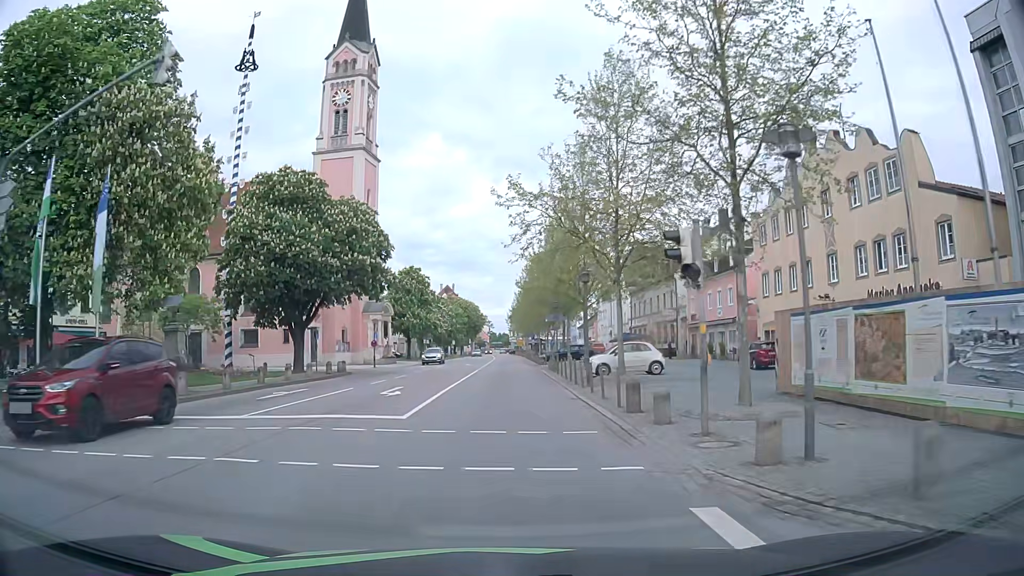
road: primary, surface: asphalt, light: Day
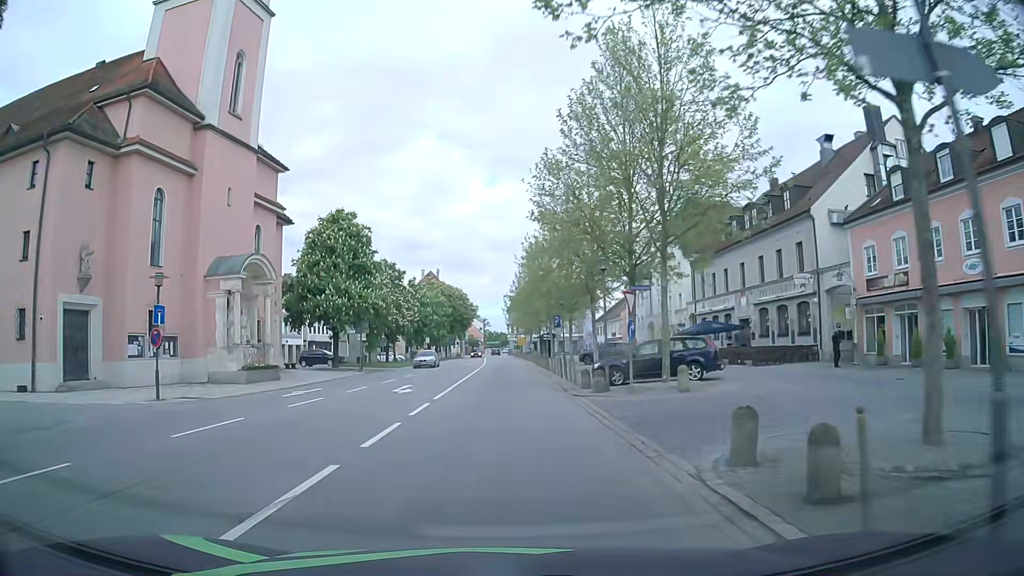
(+0.4, +34.6) m; +1°
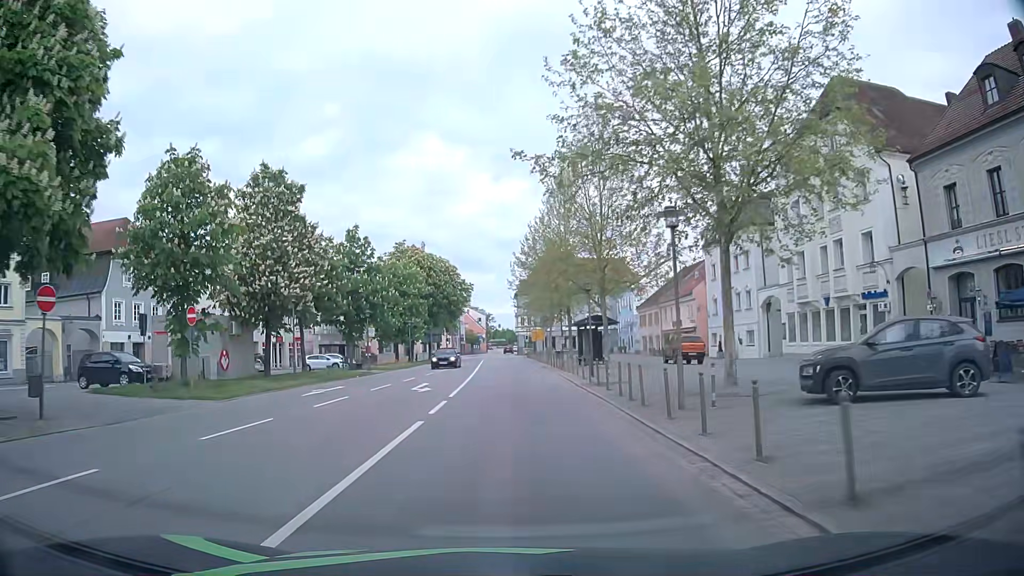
(-0.4, +36.5) m; -1°
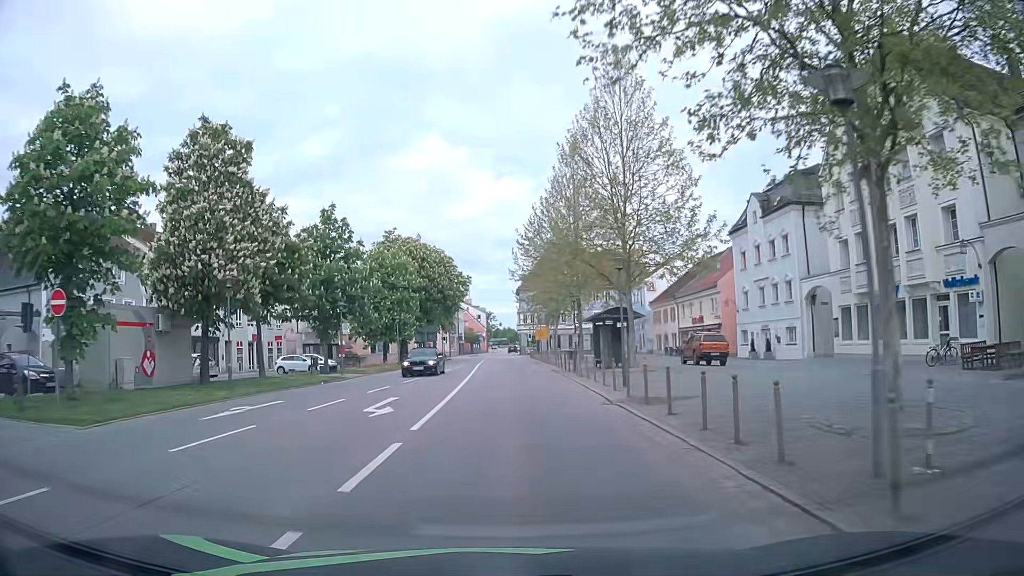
(0.0, +7.4) m; 0°
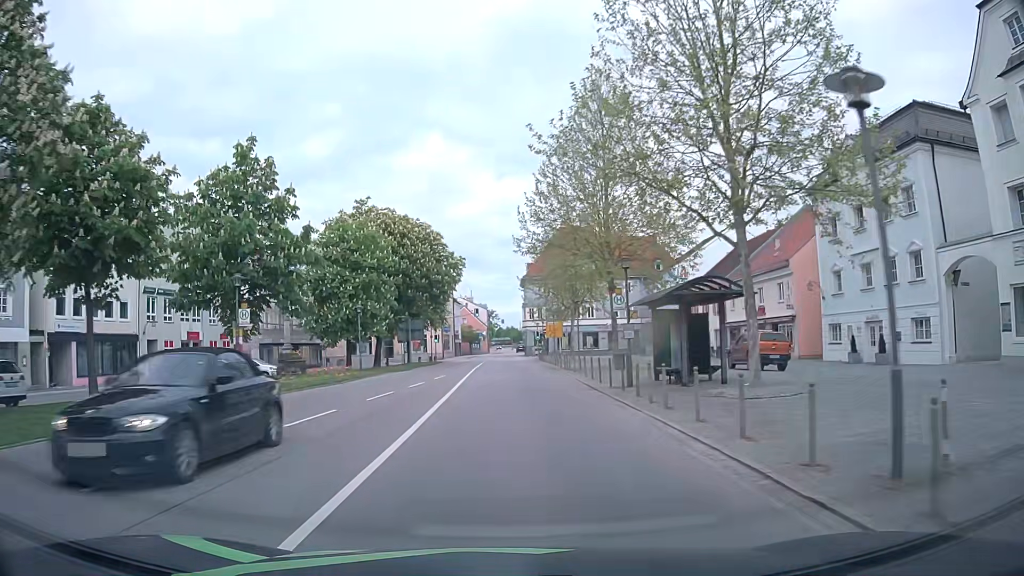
(-0.1, +14.9) m; 0°
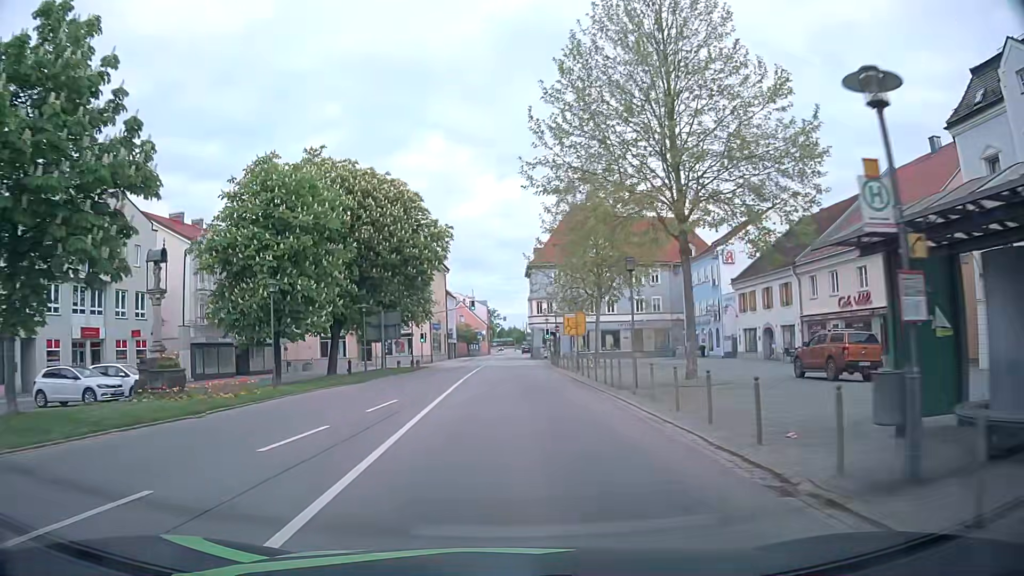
(-0.2, +14.9) m; -1°
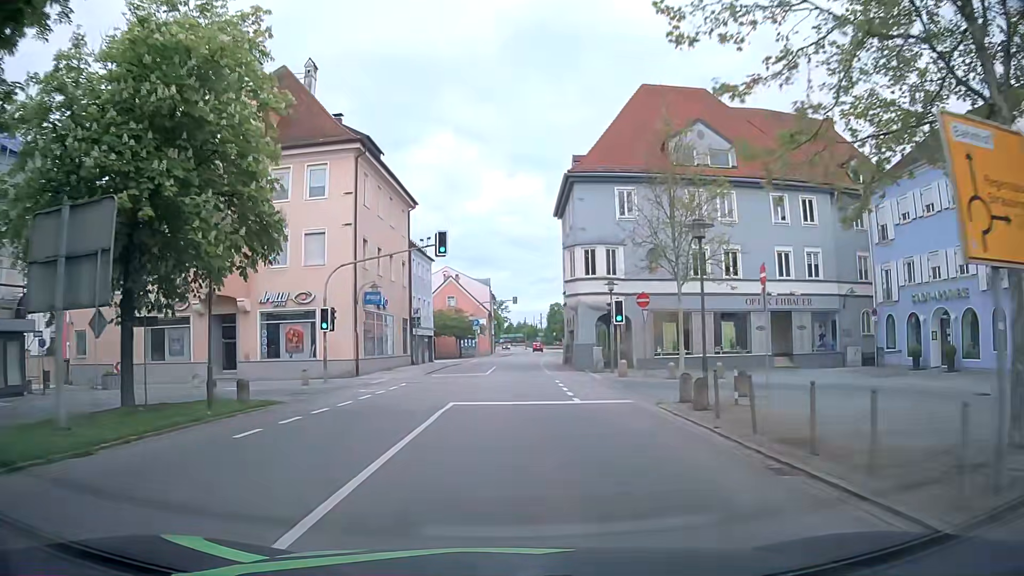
(-0.1, +36.9) m; -1°
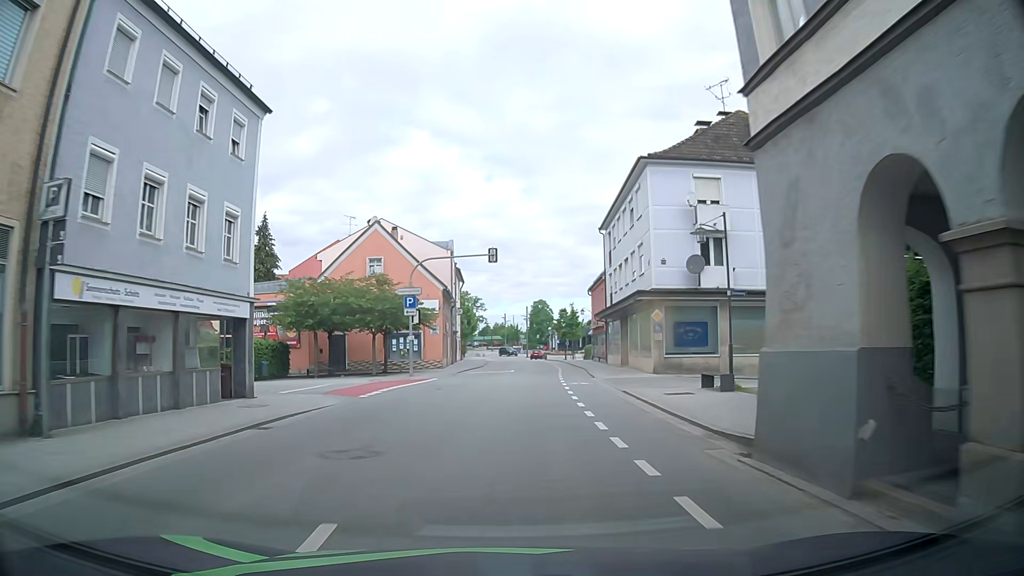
(+0.4, +36.0) m; +2°
(0, +10) (0, +20) (+1, +30) (+1, +40) (+1, +50) (+2, +60) (+2, +70) (+1, +80) (+2, +90) (+3, +100) m
